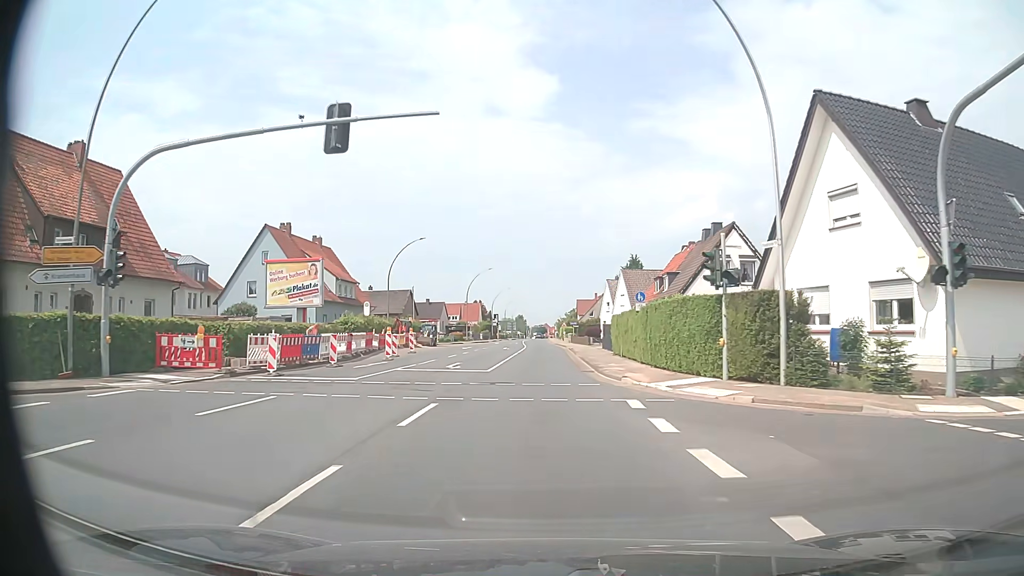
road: primary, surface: asphalt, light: Day
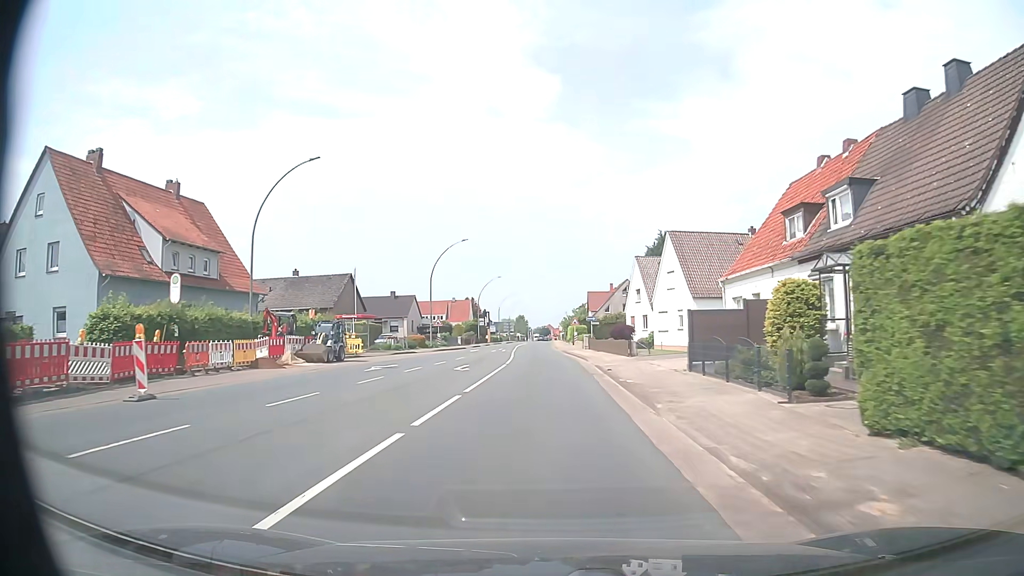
(-0.1, +30.4) m; 0°
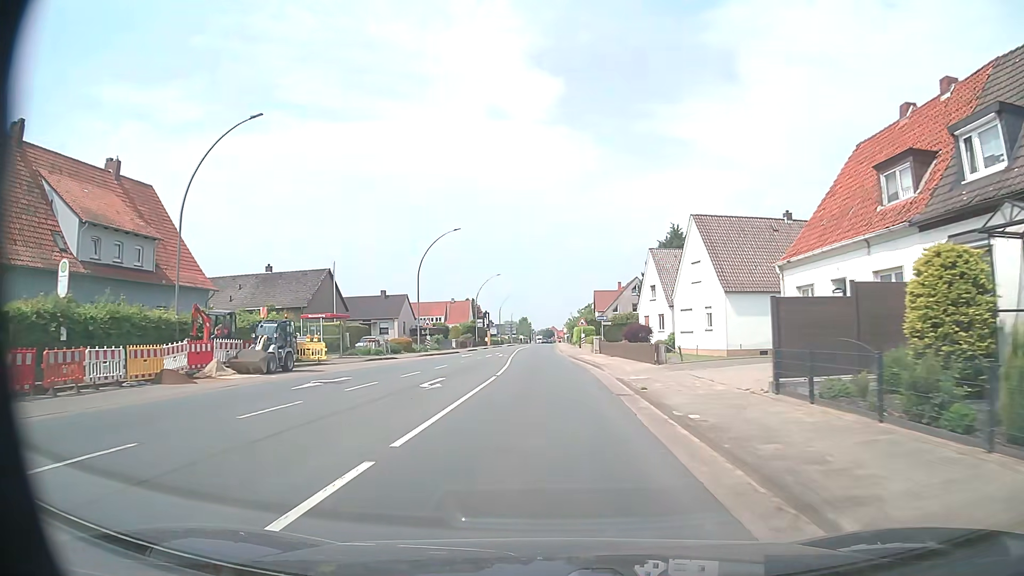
(0.0, +7.6) m; -1°
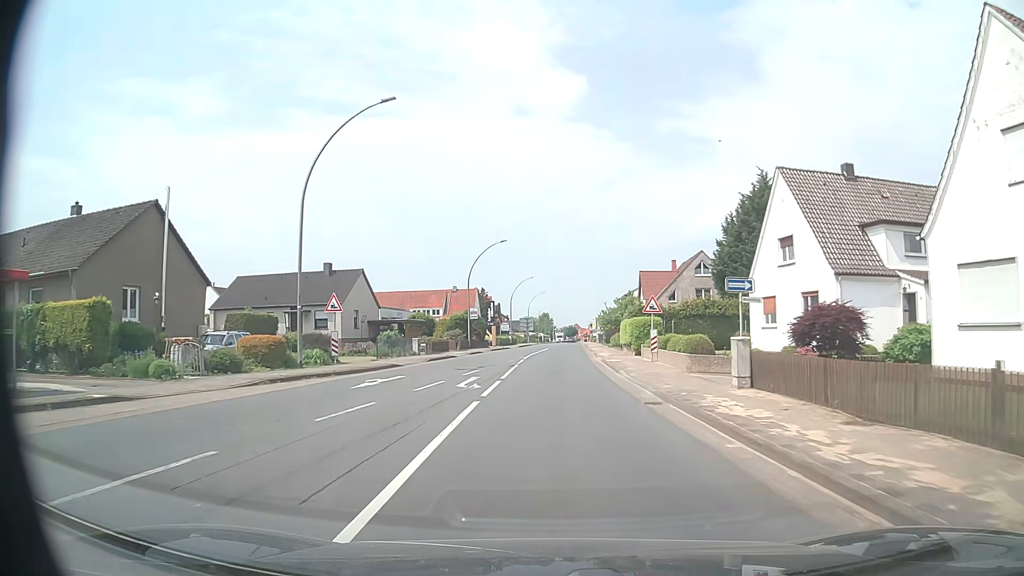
(-0.5, +30.4) m; -2°
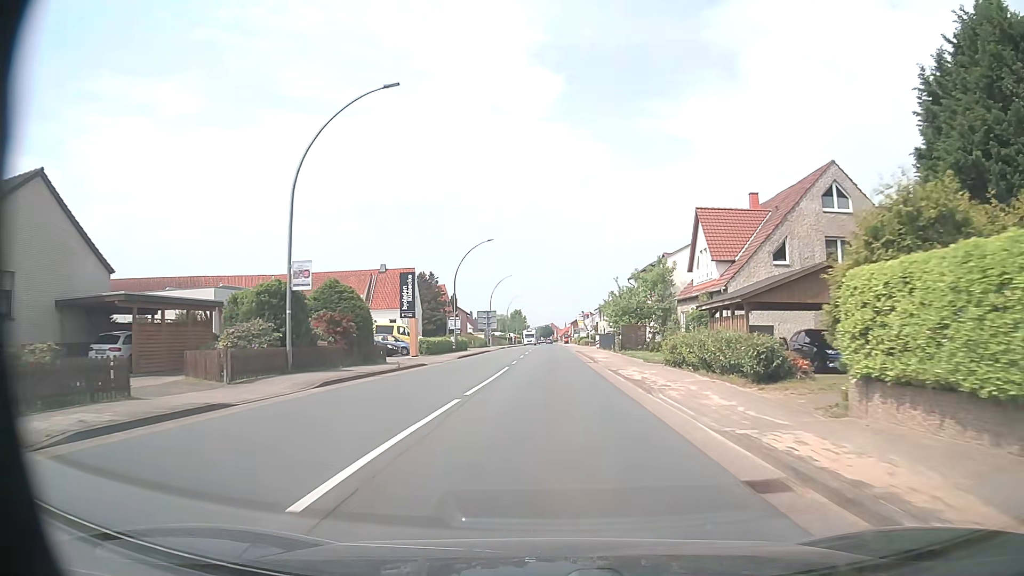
(+0.4, +38.9) m; +2°
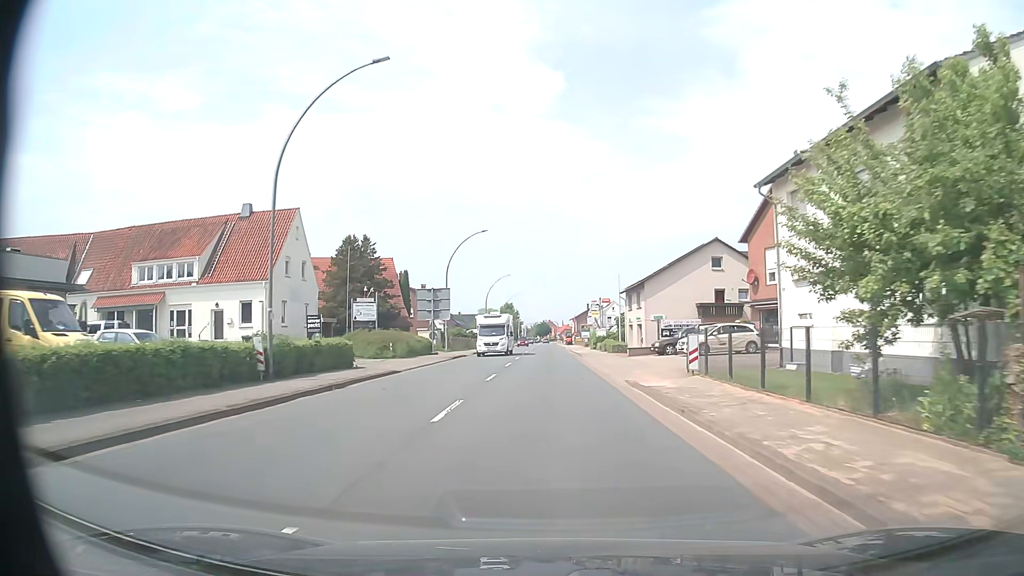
(-0.1, +40.0) m; 0°
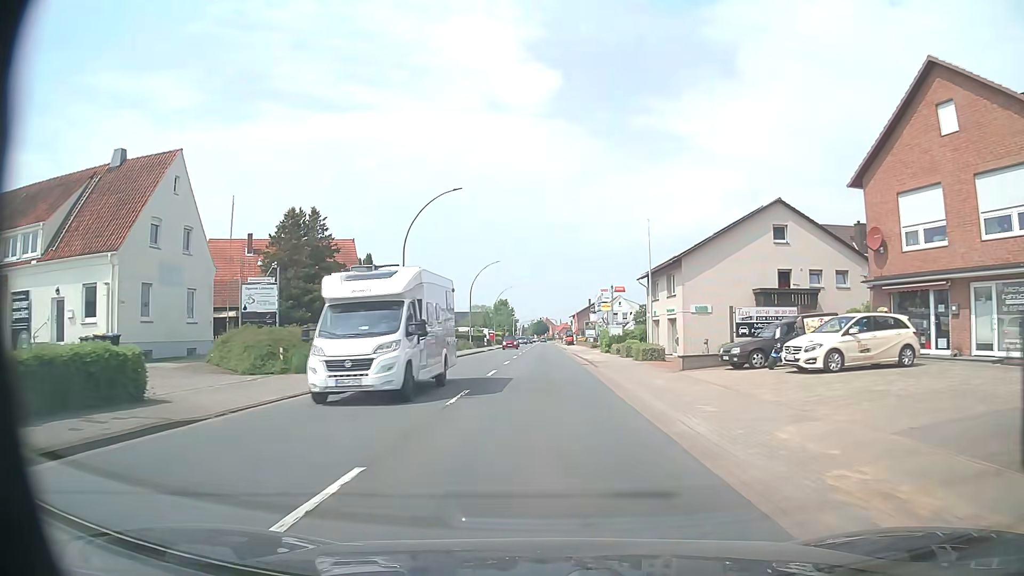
(+0.1, +16.1) m; +1°
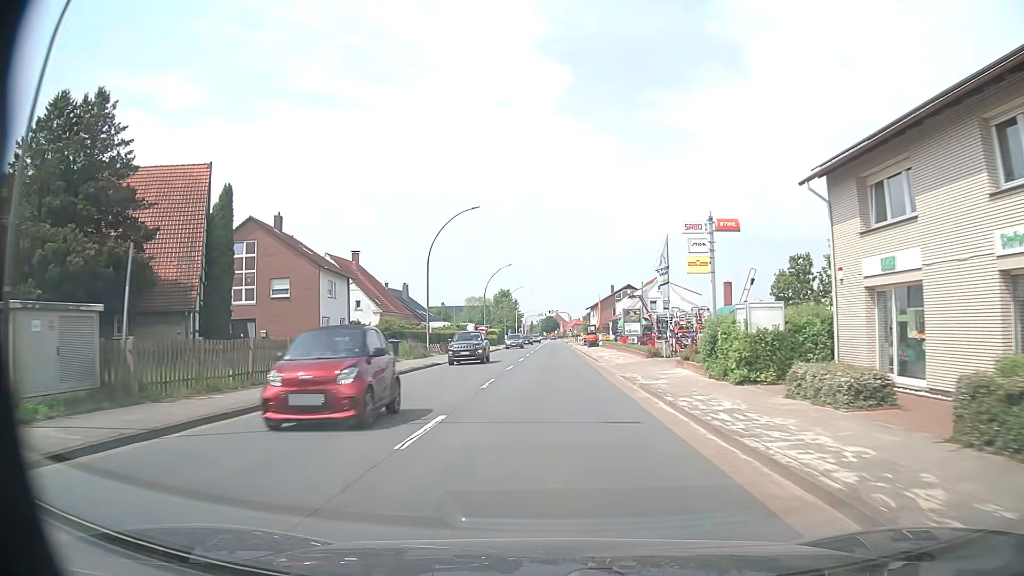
(-0.3, +32.3) m; -1°
(0, +10) (0, +20) (0, +30) (0, +40) (0, +50) (0, +60) (0, +70) (0, +80) (0, +90) (0, +100) m
